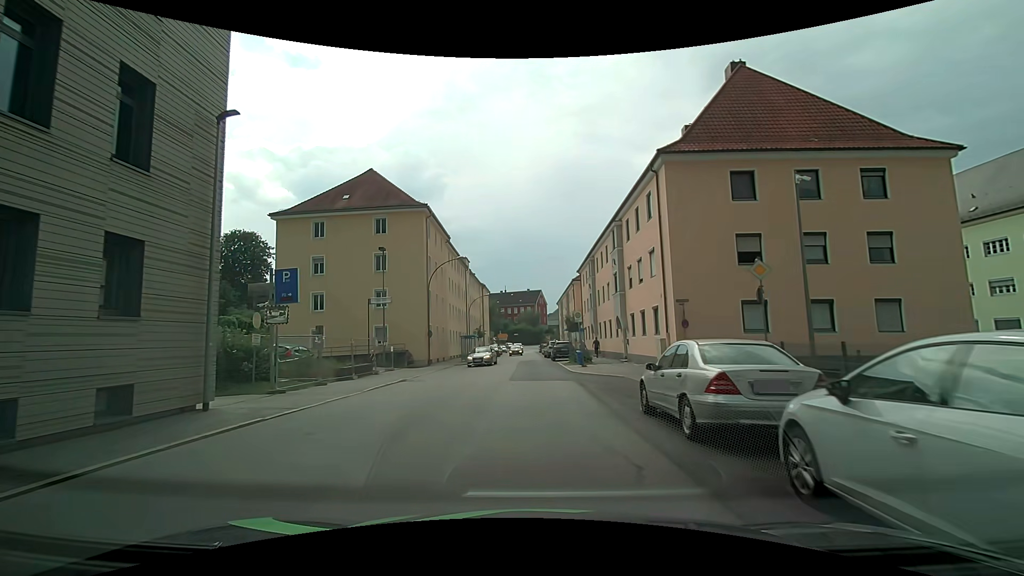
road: tertiary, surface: asphalt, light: Day
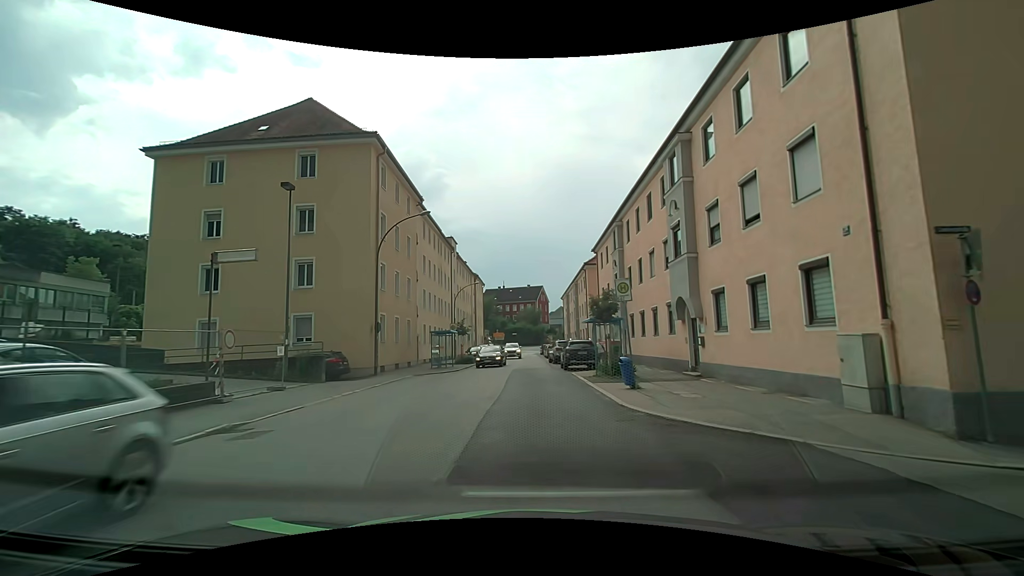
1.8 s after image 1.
(+0.1, +14.1) m; +1°
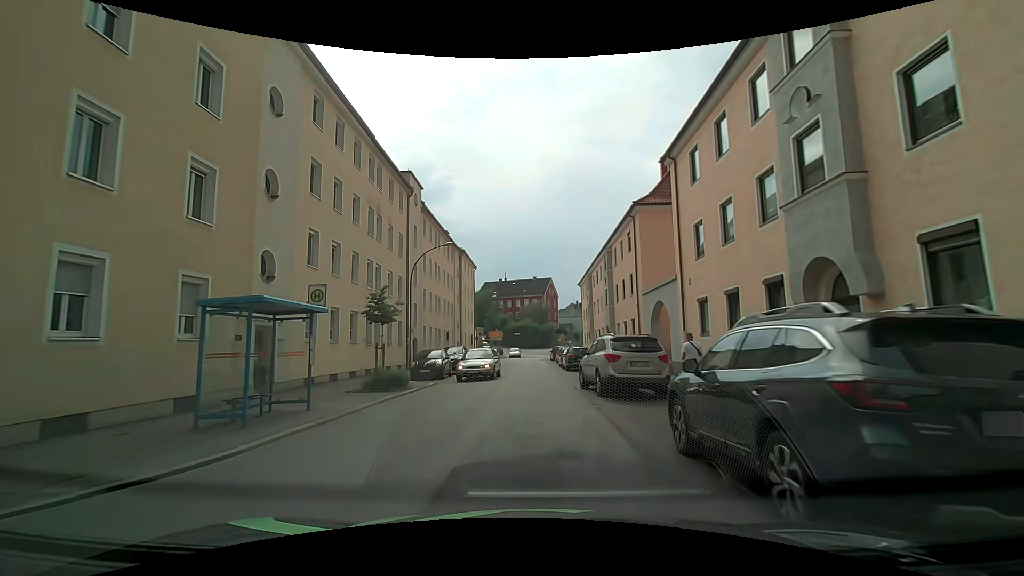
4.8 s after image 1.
(-0.2, +23.3) m; -1°
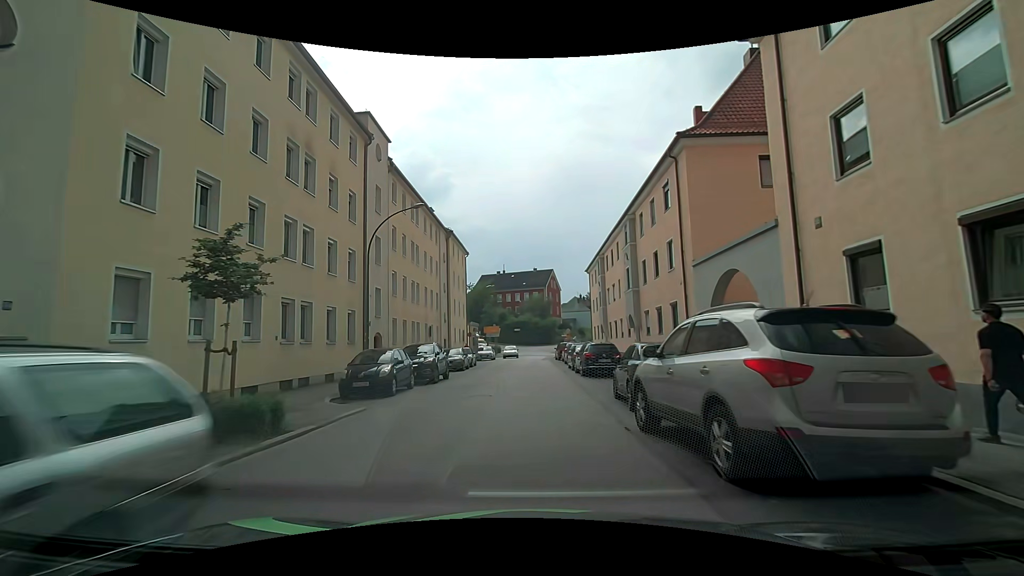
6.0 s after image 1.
(+0.1, +9.2) m; 0°
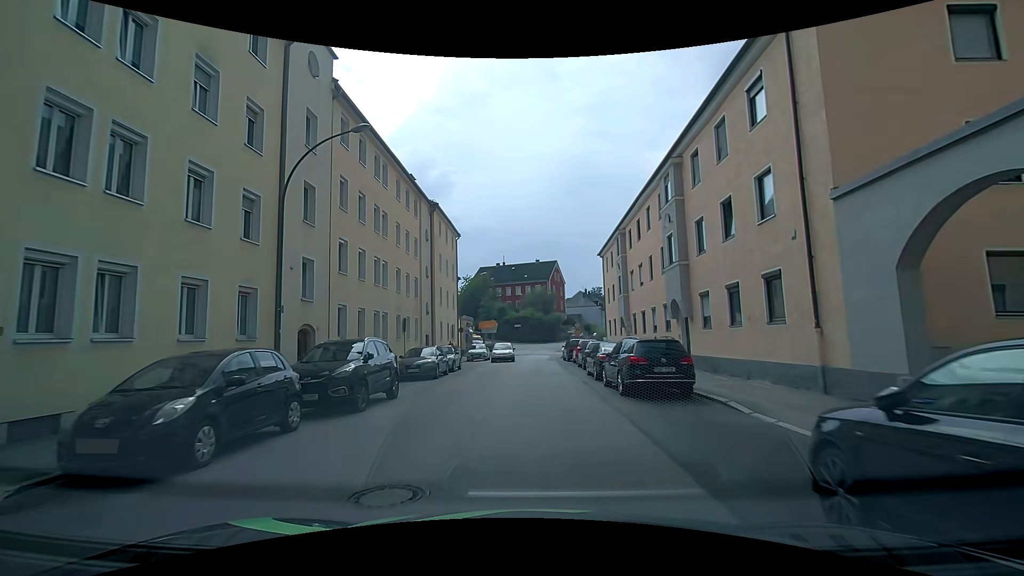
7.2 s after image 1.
(0.0, +9.3) m; 0°
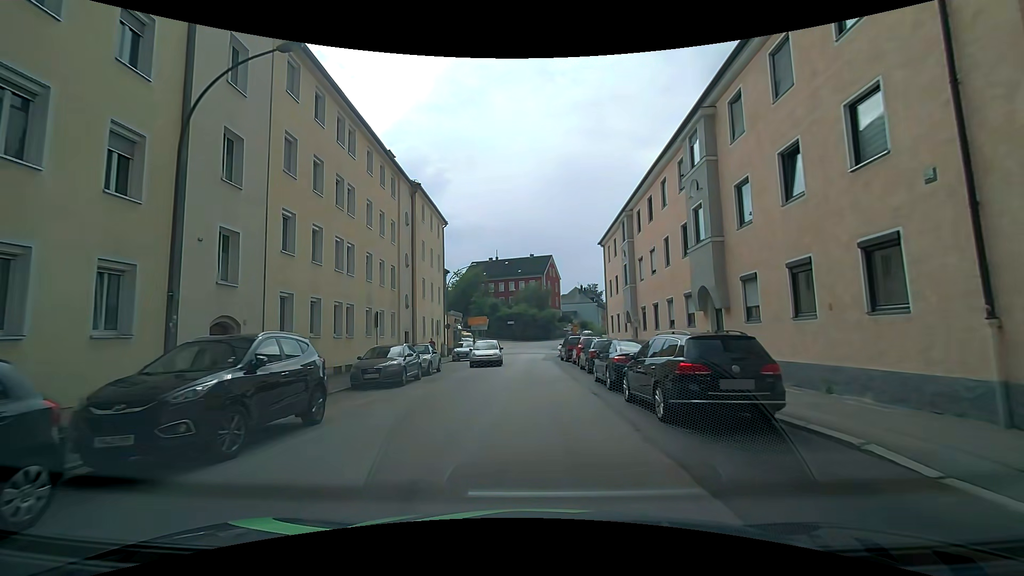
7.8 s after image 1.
(0.0, +4.6) m; +1°
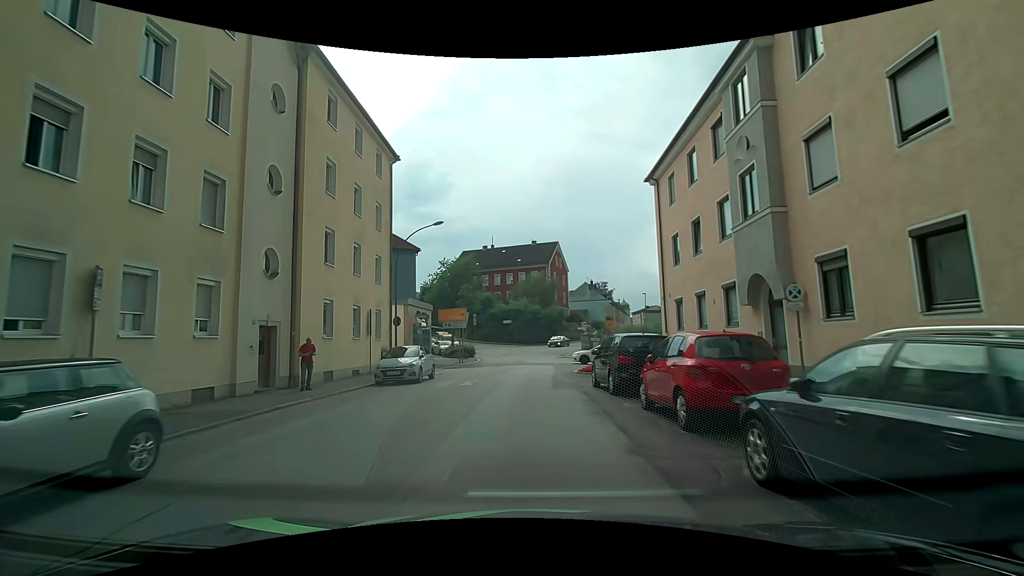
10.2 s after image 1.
(+0.1, +18.5) m; 0°
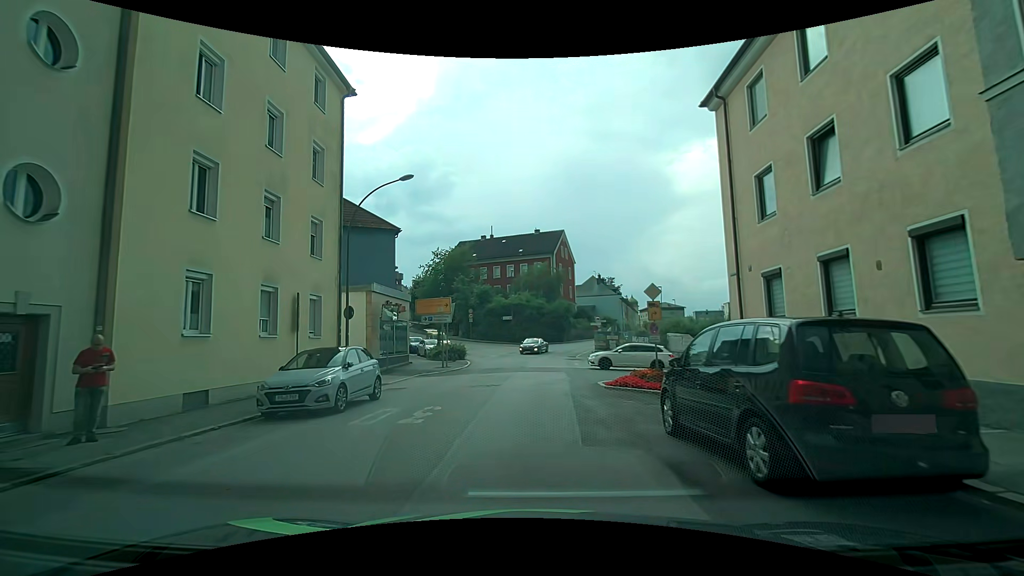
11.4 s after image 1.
(-0.1, +8.2) m; -1°
(0, +10) (+1, +20) (+9, +24) (+19, +24) (+29, +22) (+39, +21) (+49, +20) (+59, +19) (+69, +17) (+79, +15) m
